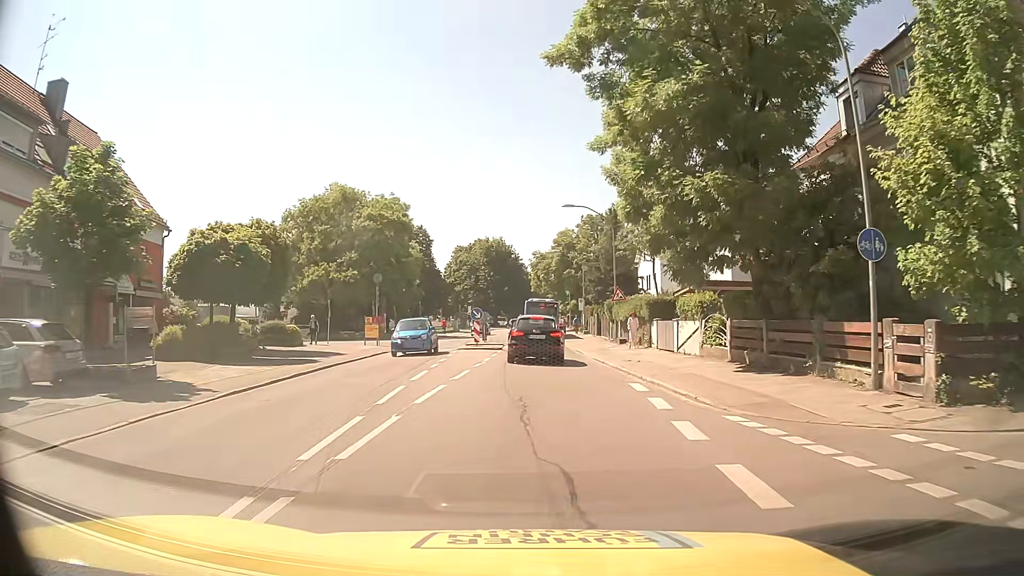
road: secondary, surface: asphalt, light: Day
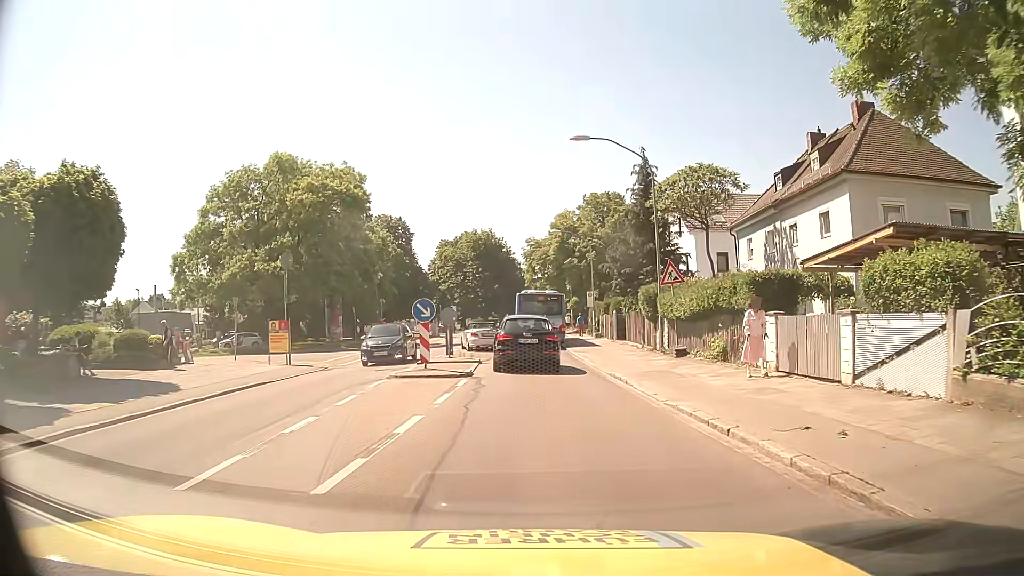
(+0.1, +14.5) m; +1°
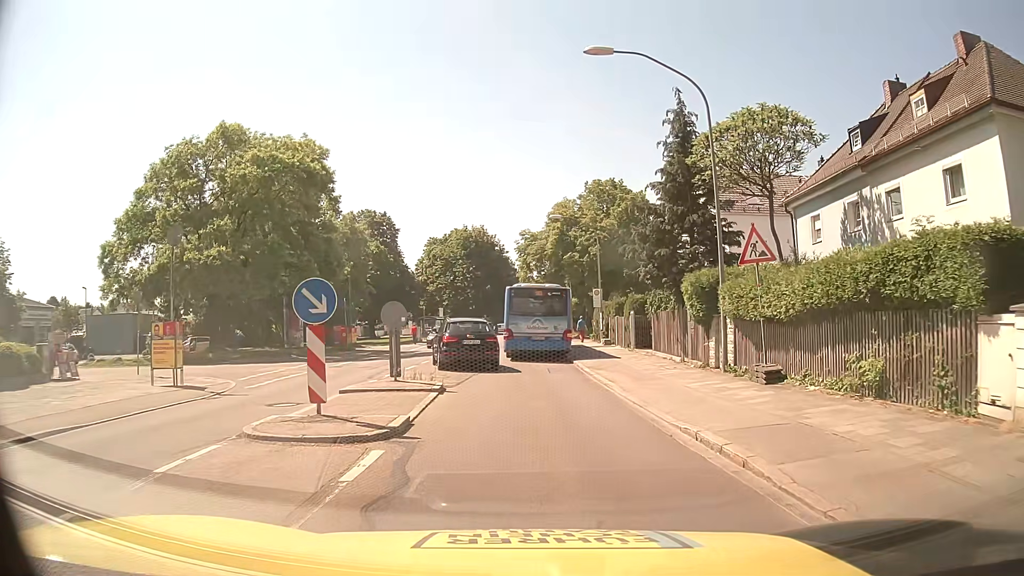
(0.0, +8.6) m; 0°
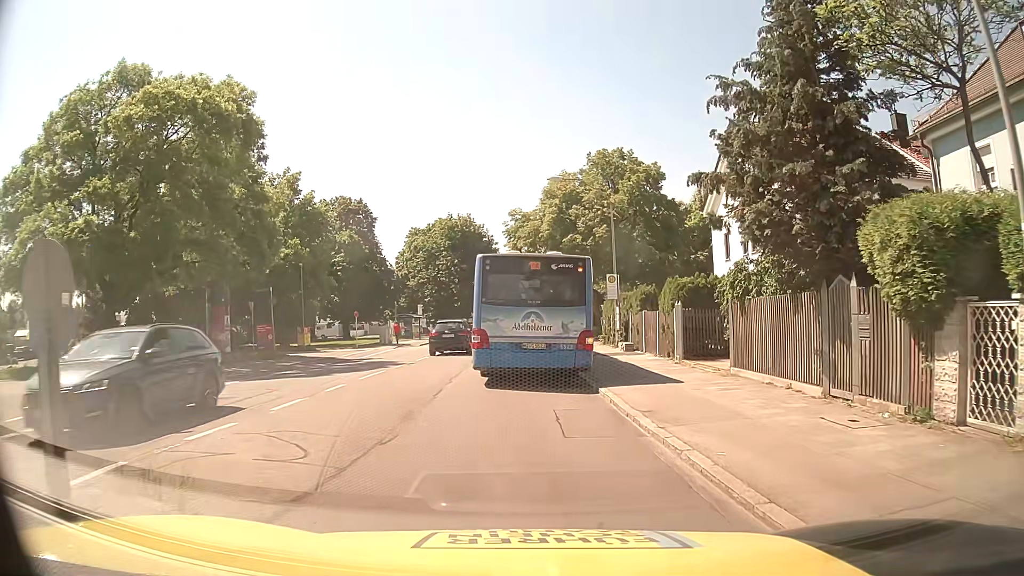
(0.0, +11.0) m; 0°
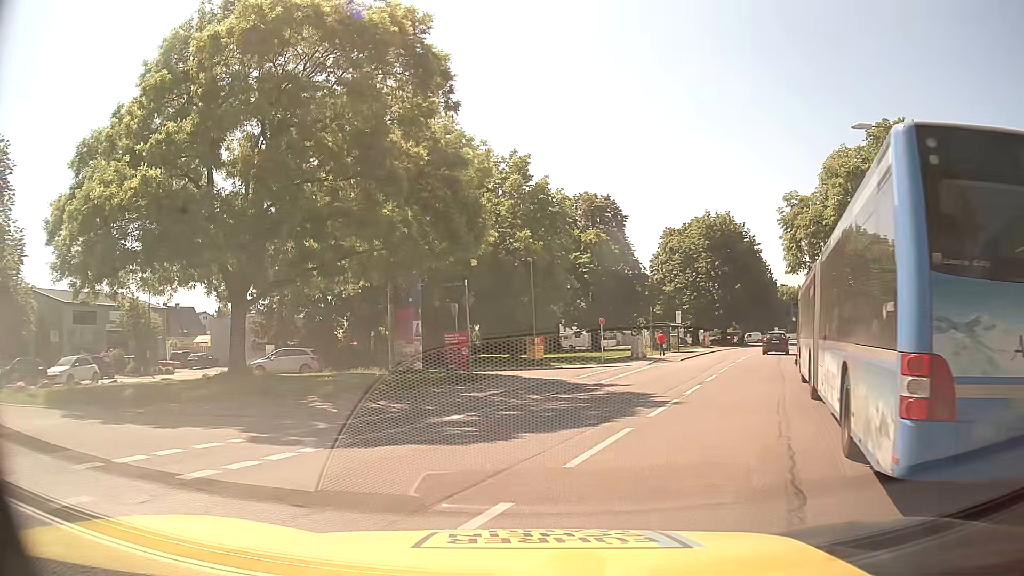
(-1.1, +9.9) m; -21°
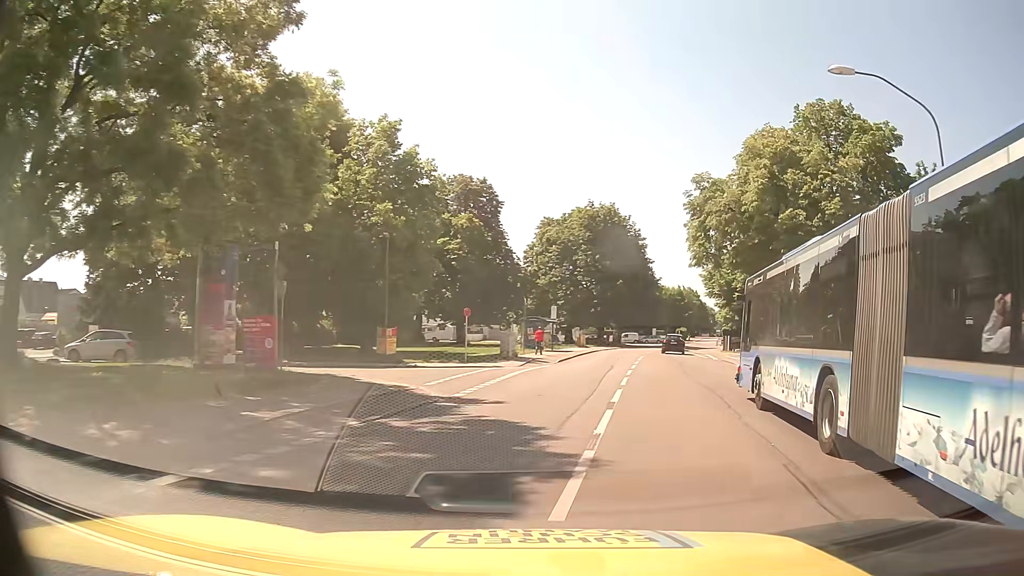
(+0.5, +6.7) m; +11°
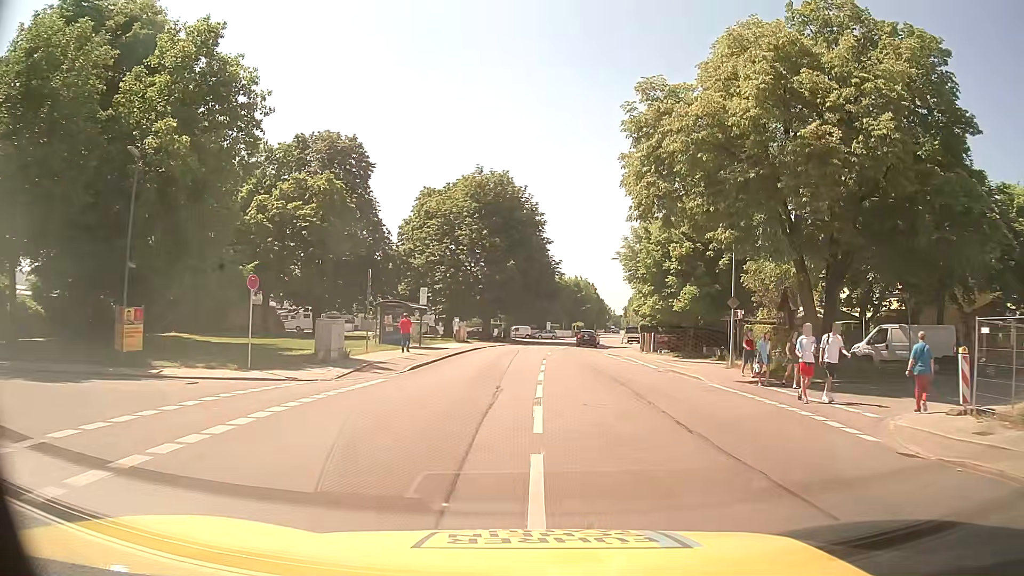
(+1.8, +14.7) m; +10°
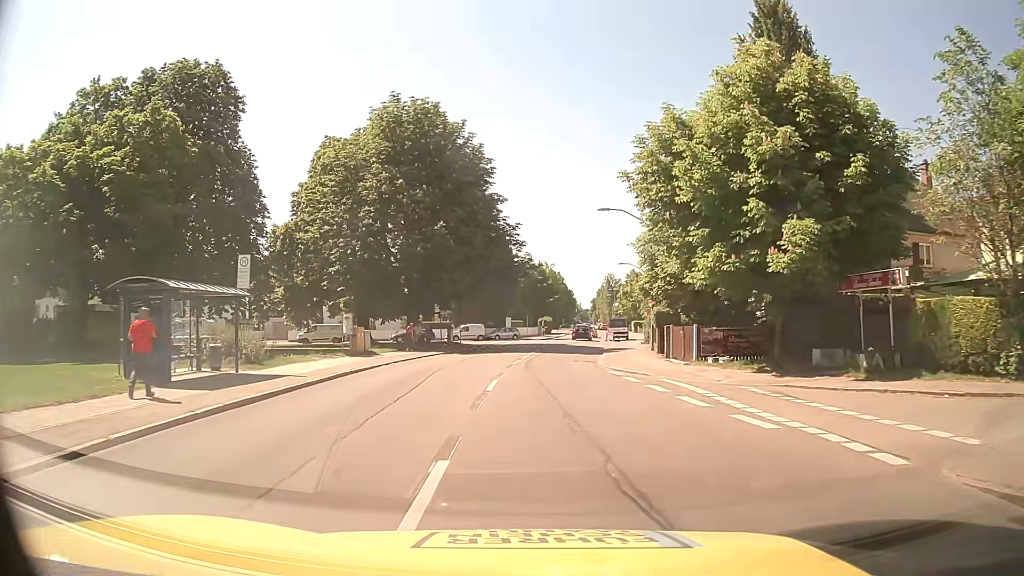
(+1.2, +23.1) m; +3°
(0, +10) (0, +20) (+1, +30) (+2, +40) (+3, +50) (+4, +60) (+5, +70) (+7, +80) (+9, +89) (+11, +99) m
